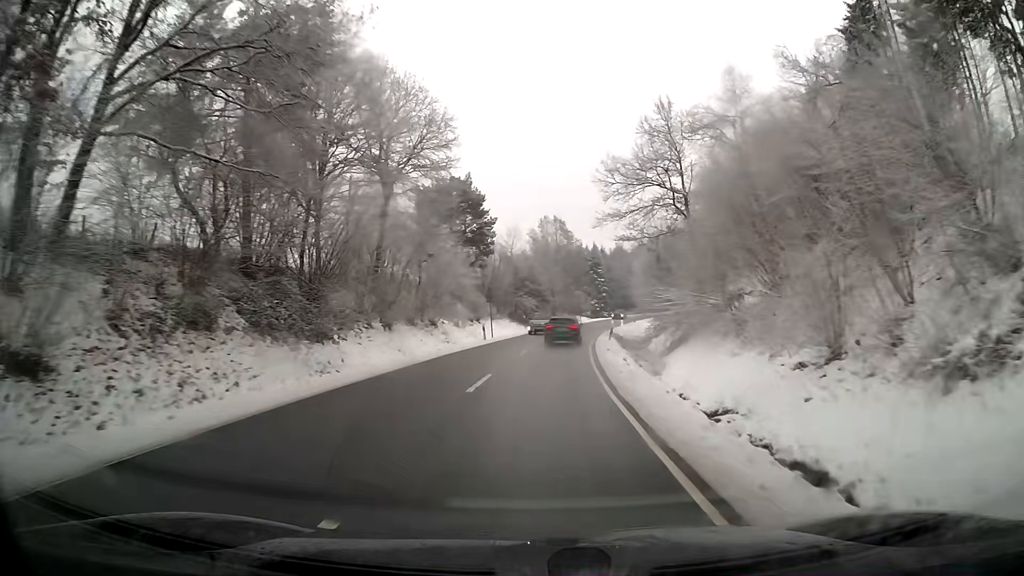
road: secondary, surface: asphalt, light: Day
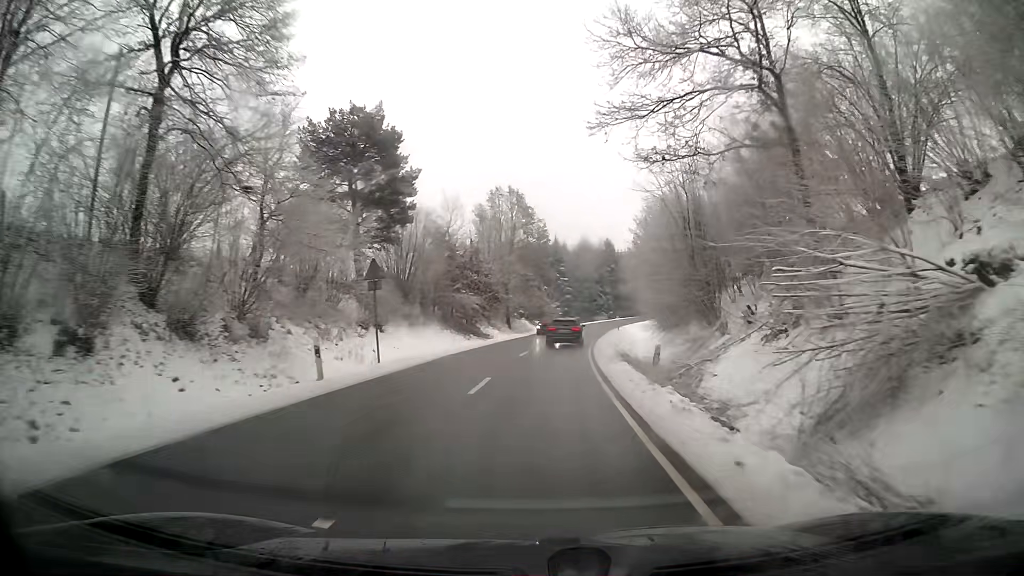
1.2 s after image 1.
(+0.9, +24.0) m; +4°
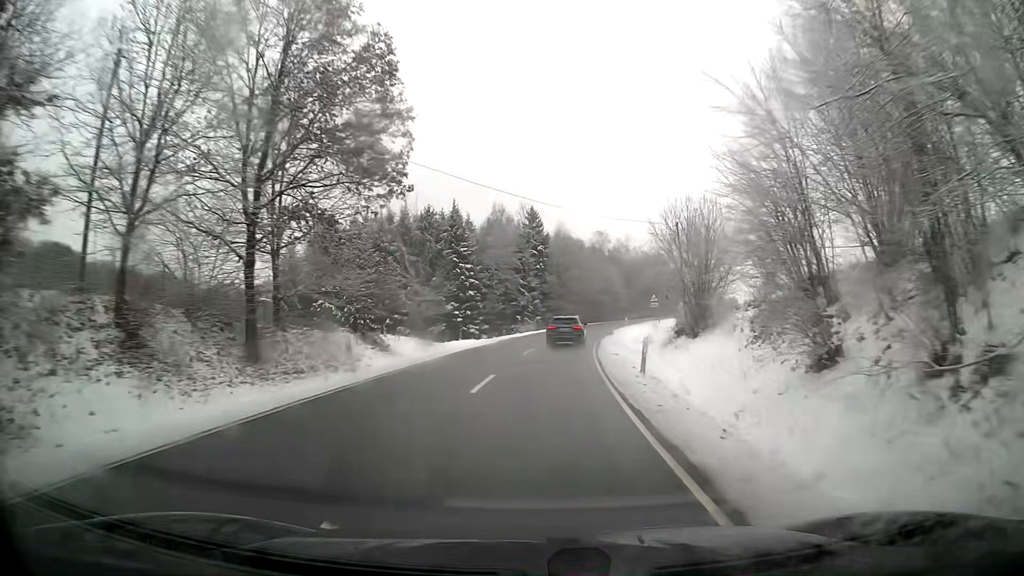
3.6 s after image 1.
(+3.1, +48.1) m; +8°
